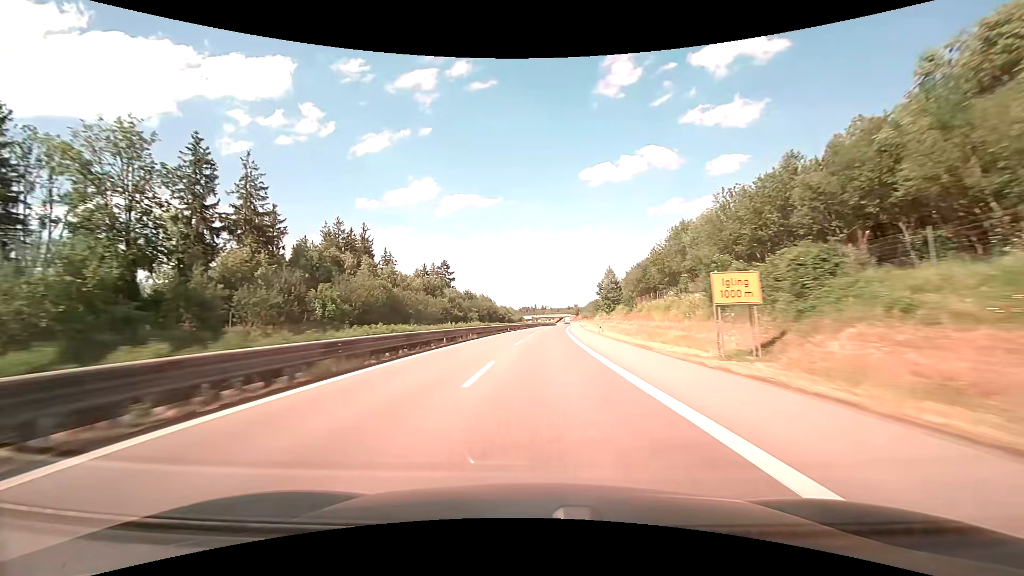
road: trunk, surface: asphalt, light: Day
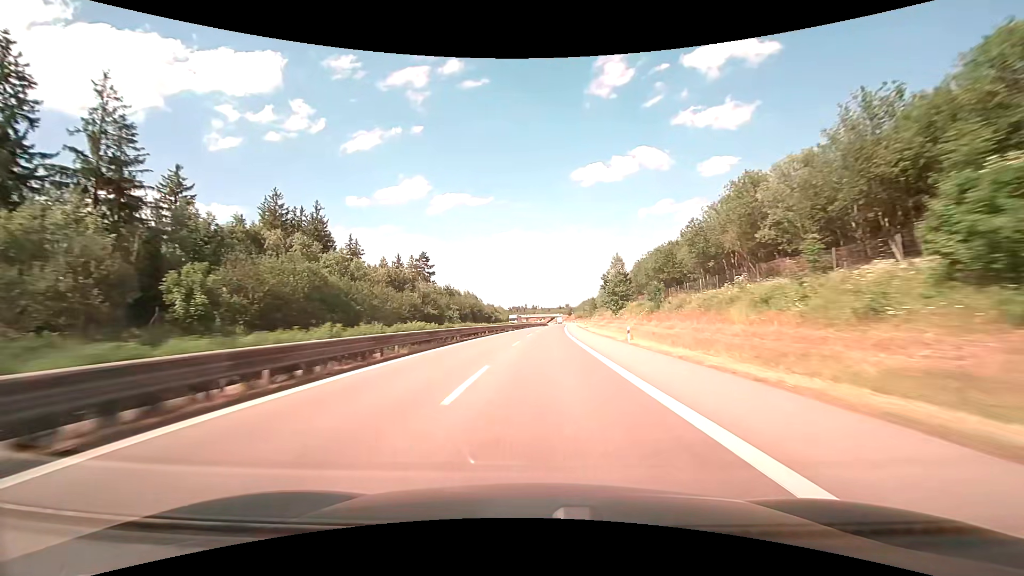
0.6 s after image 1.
(+0.2, +19.8) m; +1°
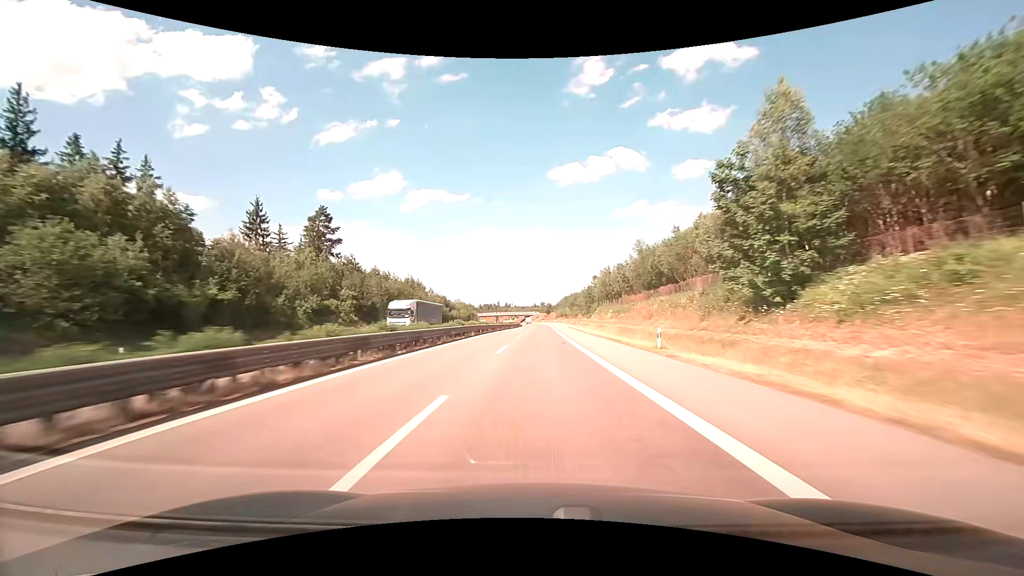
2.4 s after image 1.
(+1.6, +59.3) m; +3°
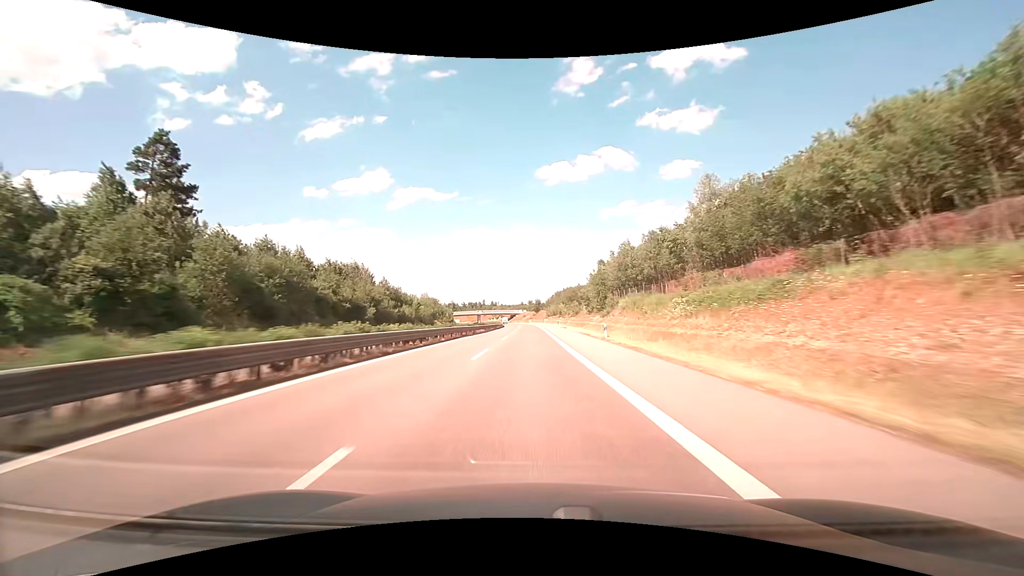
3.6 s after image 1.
(+0.6, +39.3) m; +1°
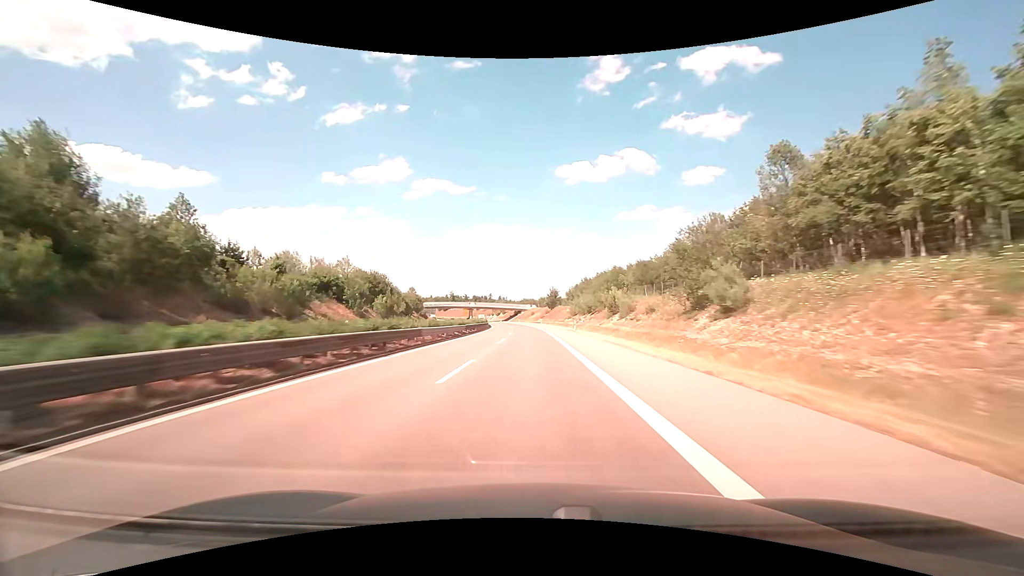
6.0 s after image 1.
(-0.6, +77.8) m; -1°
